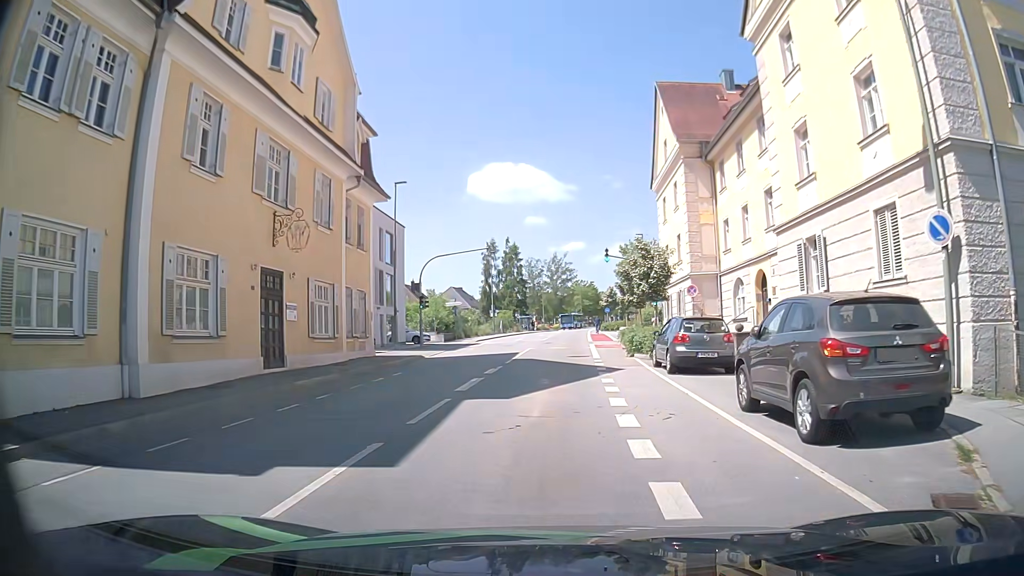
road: tertiary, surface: asphalt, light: Day
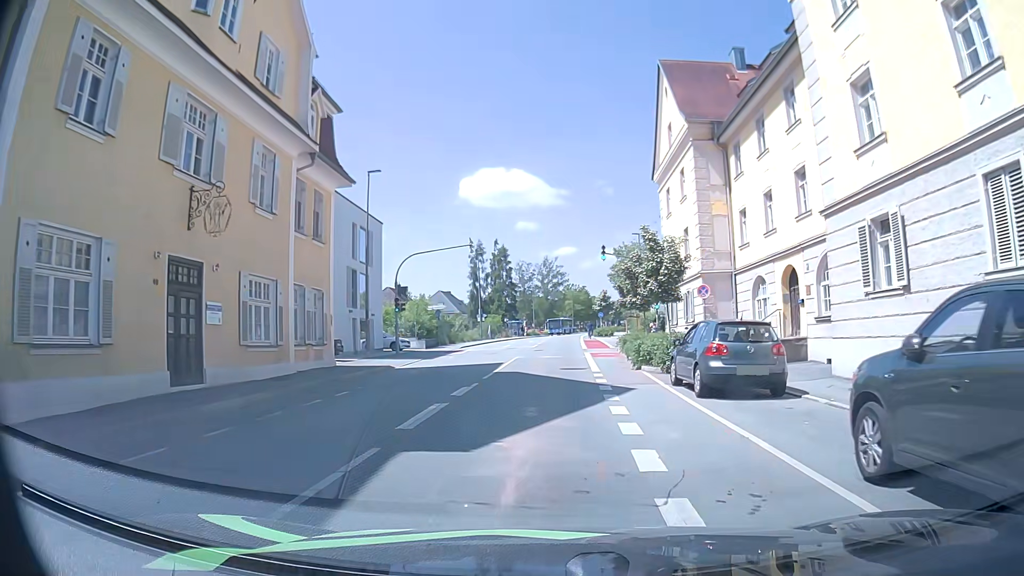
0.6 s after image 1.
(-0.1, +4.4) m; -1°
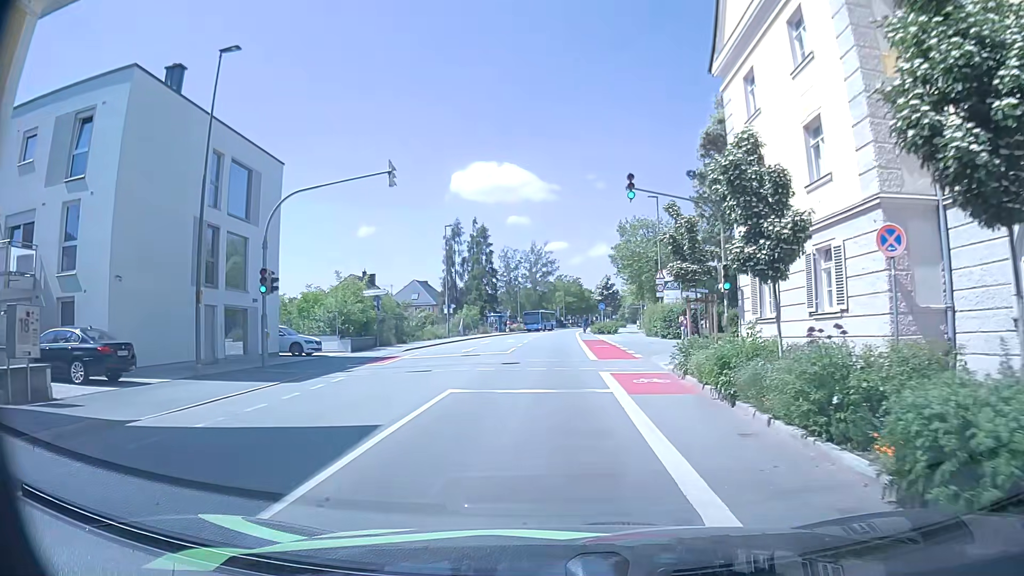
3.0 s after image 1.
(+0.1, +17.6) m; -1°
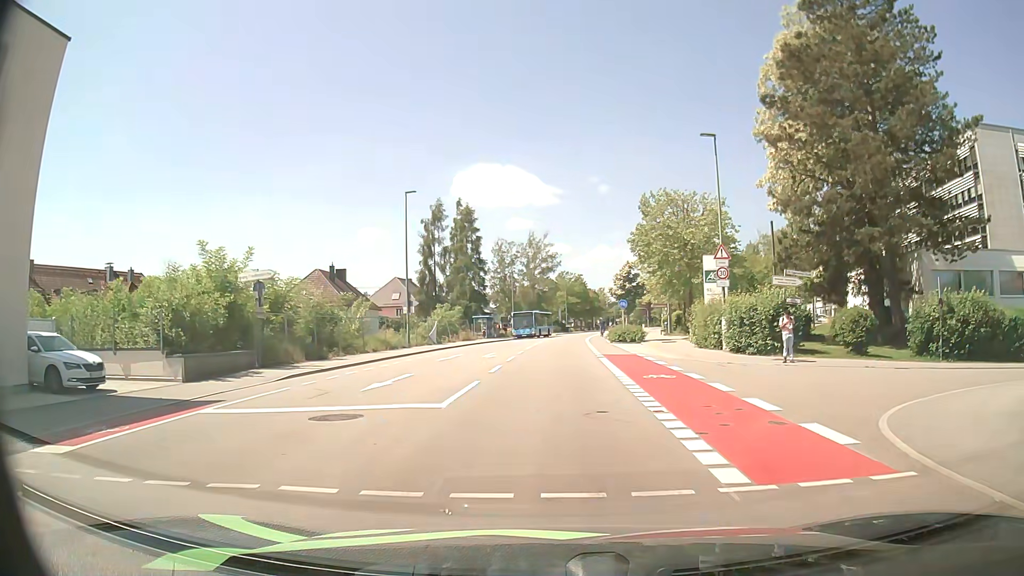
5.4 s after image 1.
(+0.3, +17.7) m; +2°
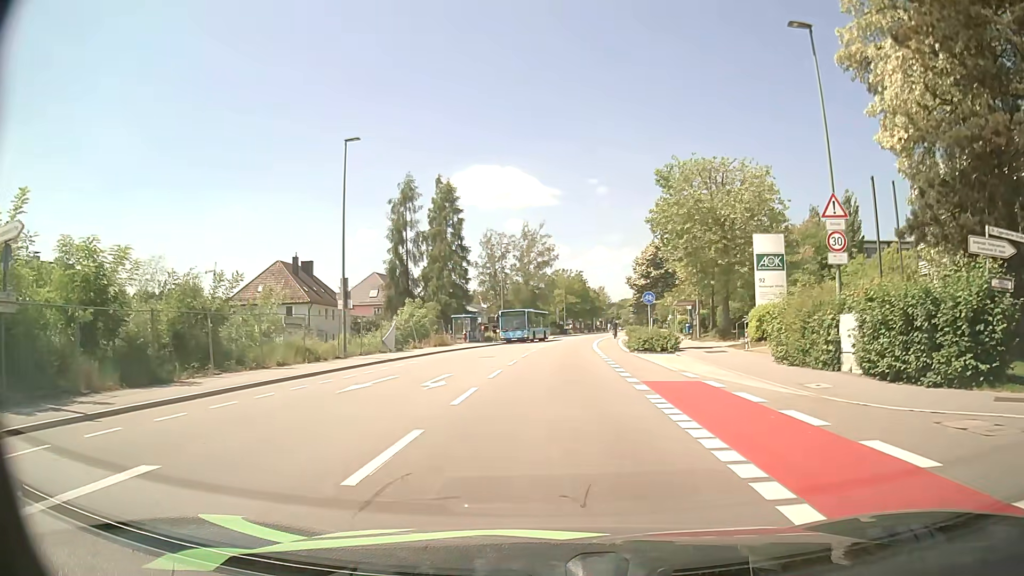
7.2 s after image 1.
(-0.1, +13.4) m; -1°
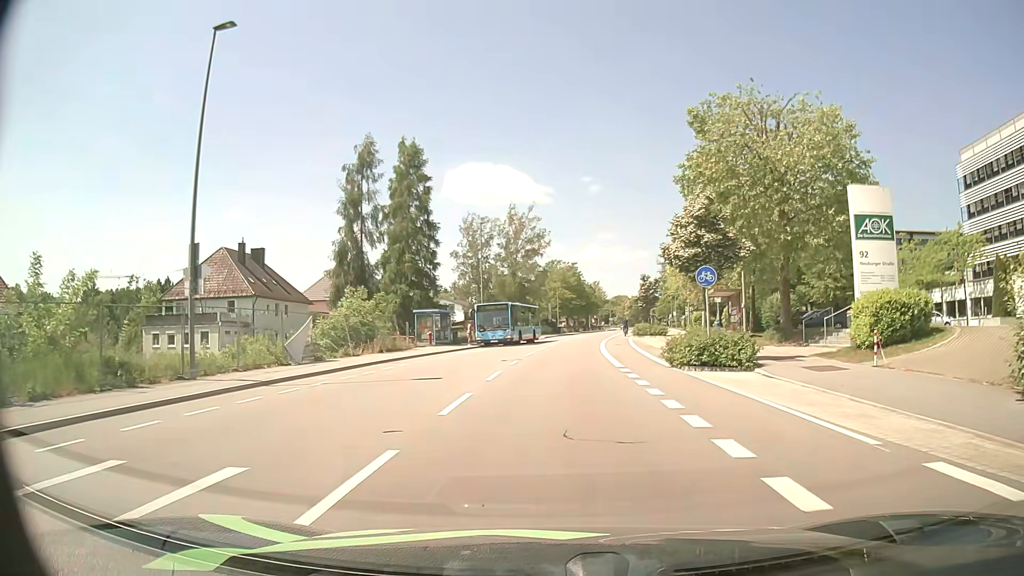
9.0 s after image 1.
(+0.1, +13.5) m; +1°
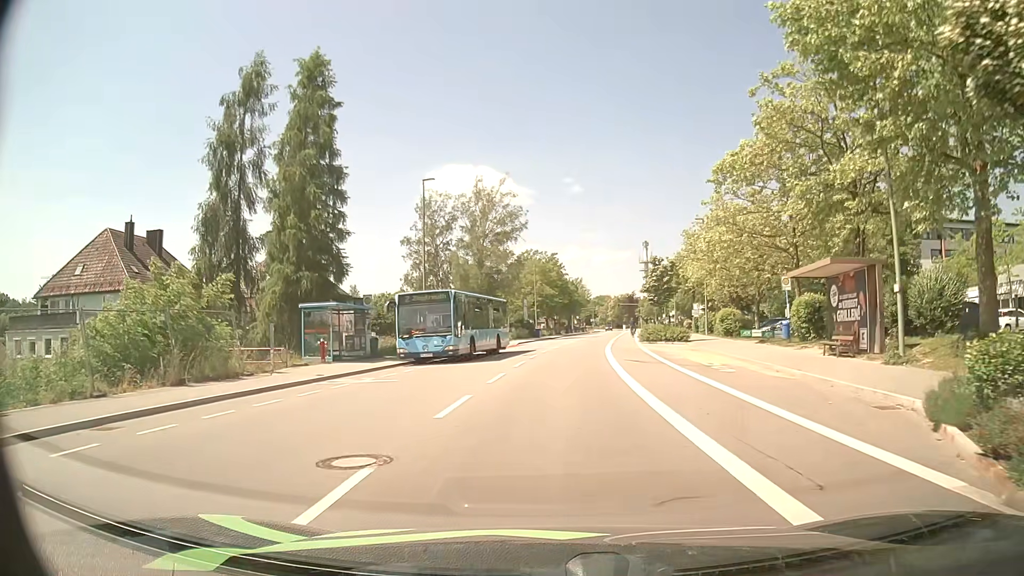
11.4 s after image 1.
(+0.3, +18.2) m; +1°
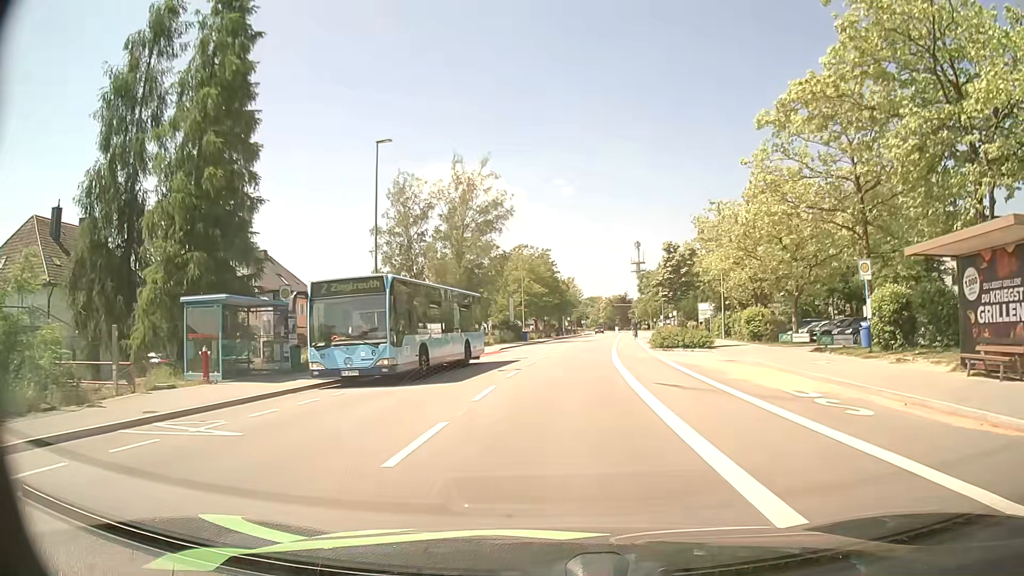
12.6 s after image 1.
(+0.1, +9.1) m; +1°
(0, +10) (+1, +20) (+2, +30) (+3, +40) (+4, +50) (+5, +60) (+6, +70) (+8, +80) (+9, +90) (+10, +99) m
